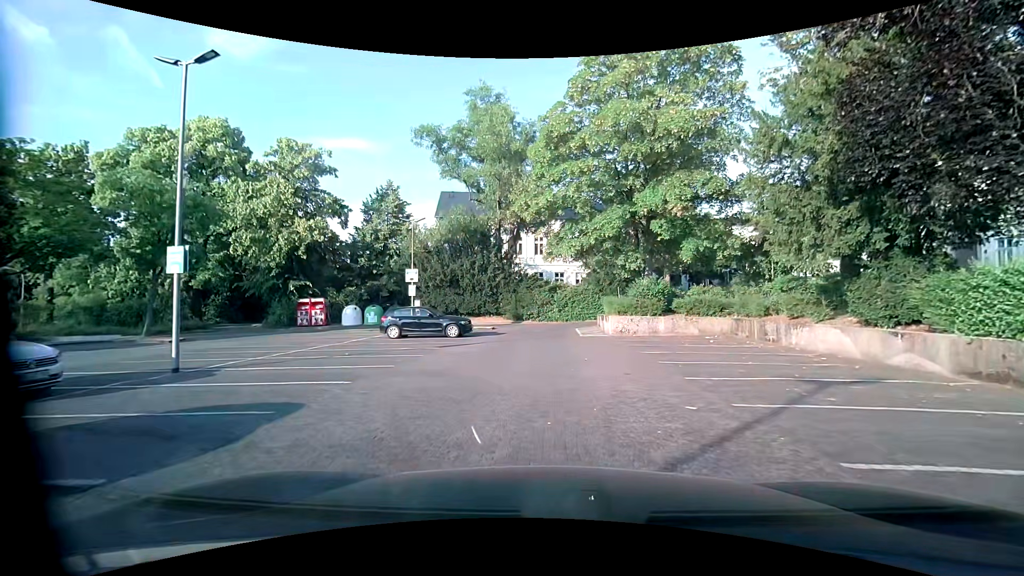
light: Day
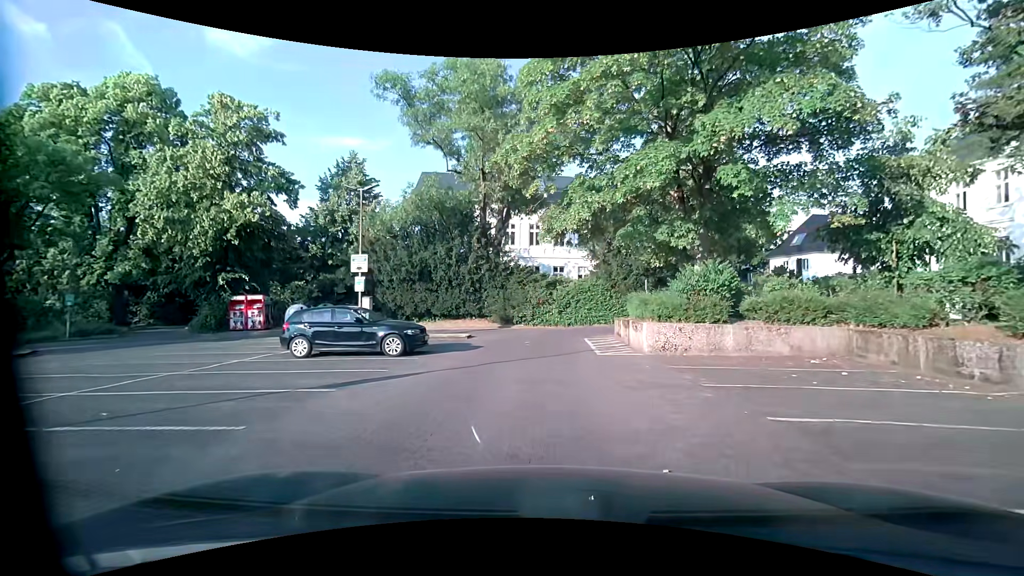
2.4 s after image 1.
(+0.1, +8.3) m; +1°
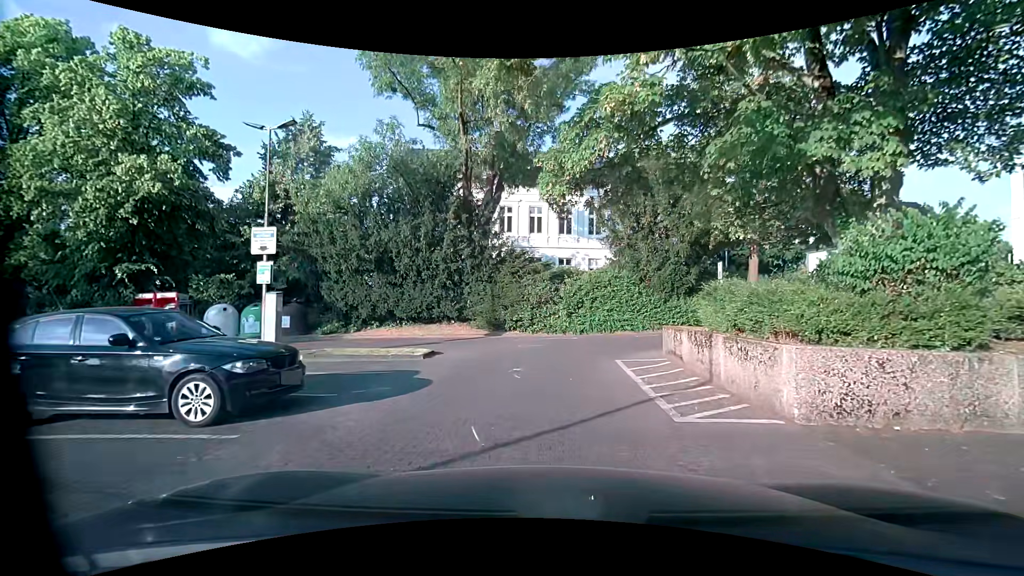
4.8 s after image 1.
(-0.1, +7.8) m; +1°
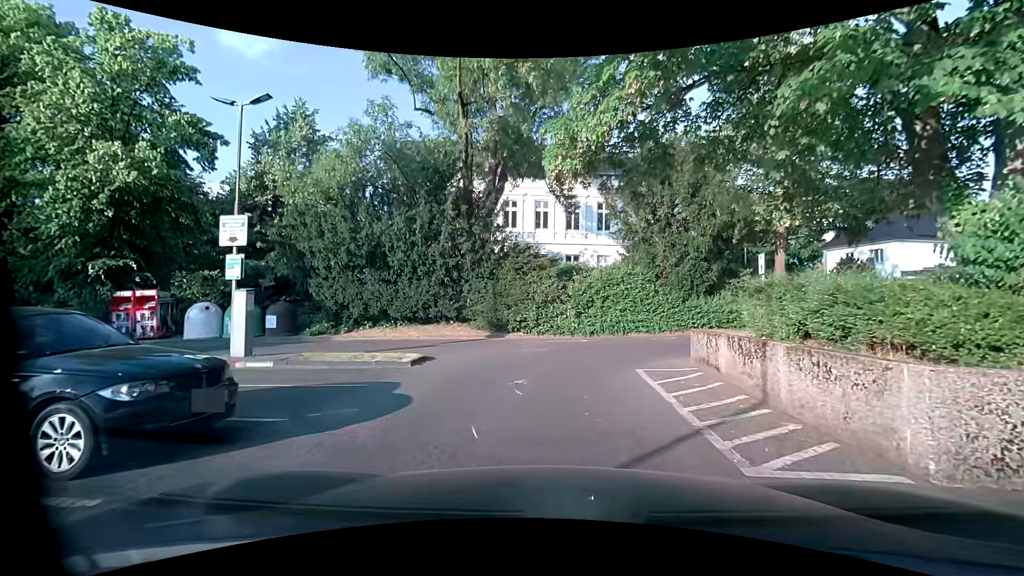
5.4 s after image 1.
(-0.1, +1.8) m; -2°
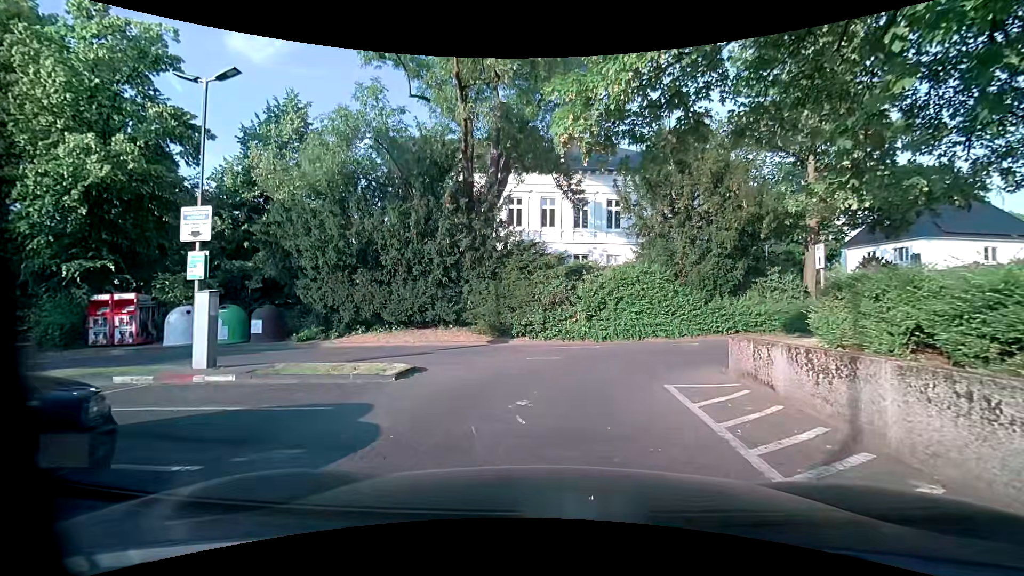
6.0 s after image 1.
(0.0, +1.7) m; -1°
